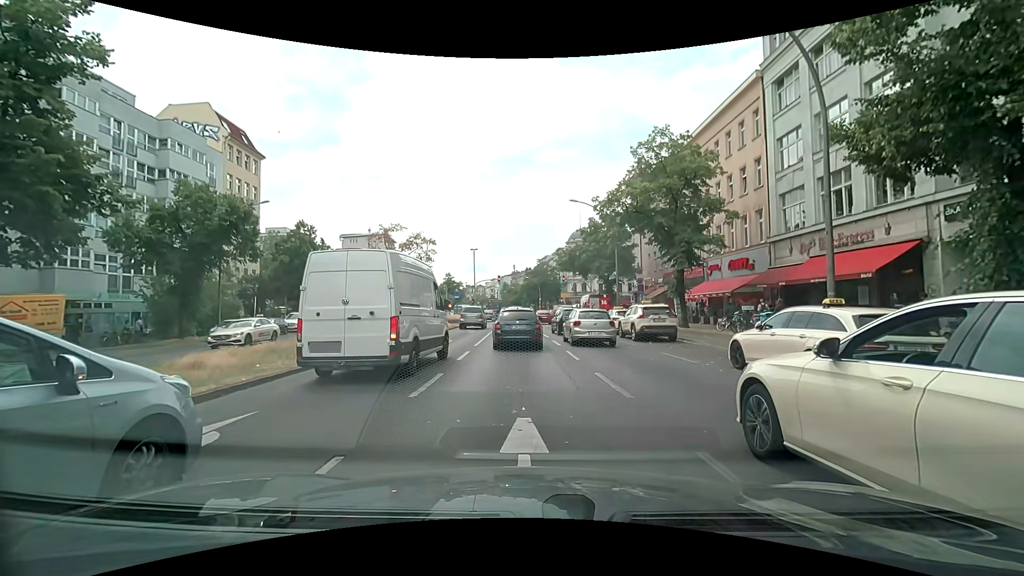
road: primary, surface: asphalt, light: Day
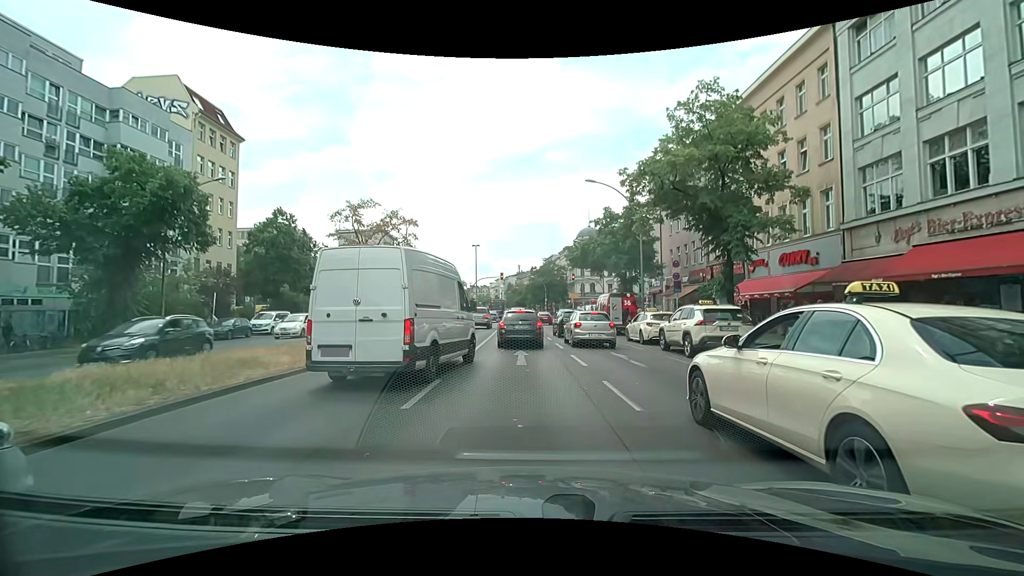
(0.0, +6.8) m; 0°
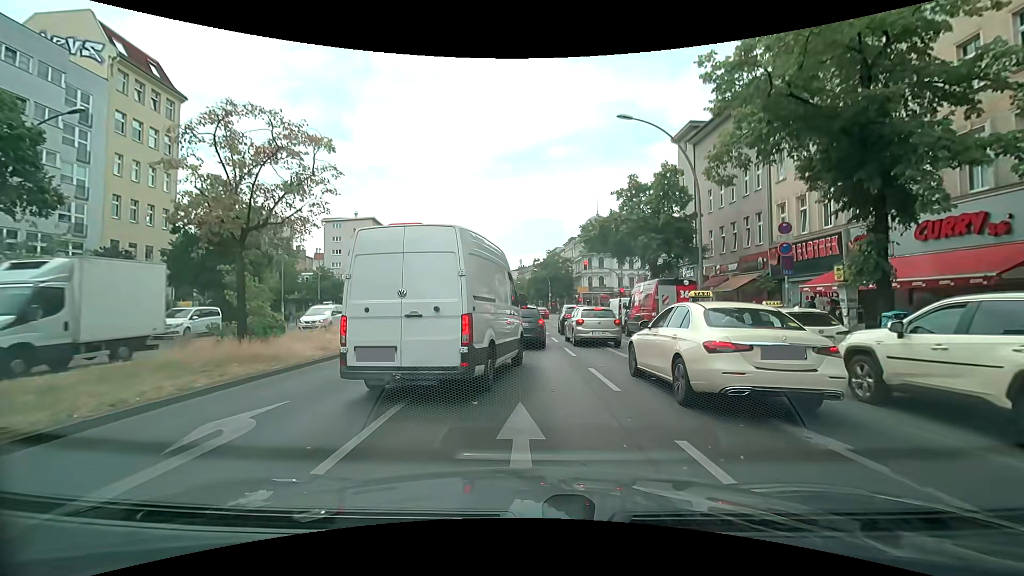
(-0.1, +10.6) m; 0°
